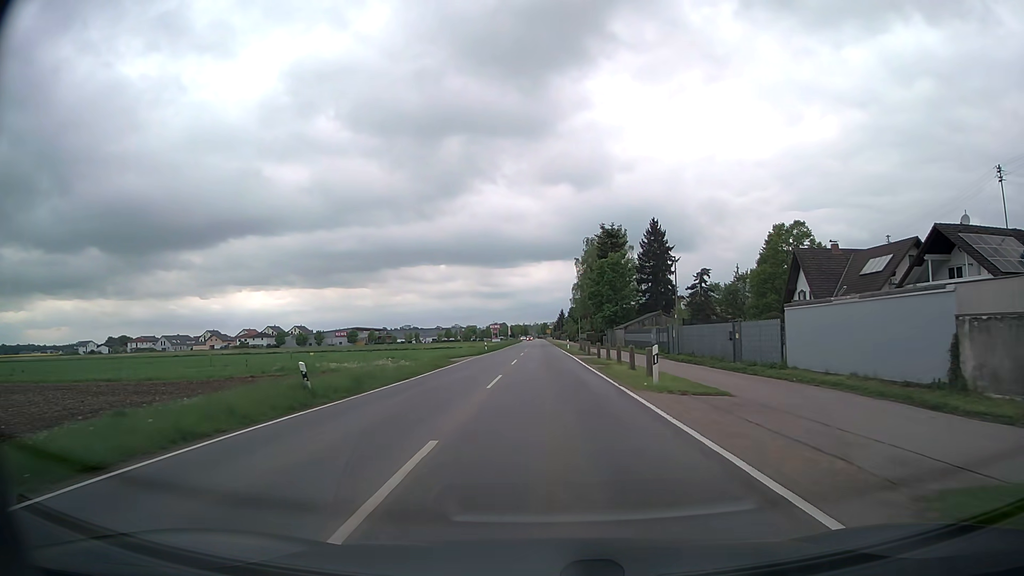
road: tertiary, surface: asphalt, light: Day
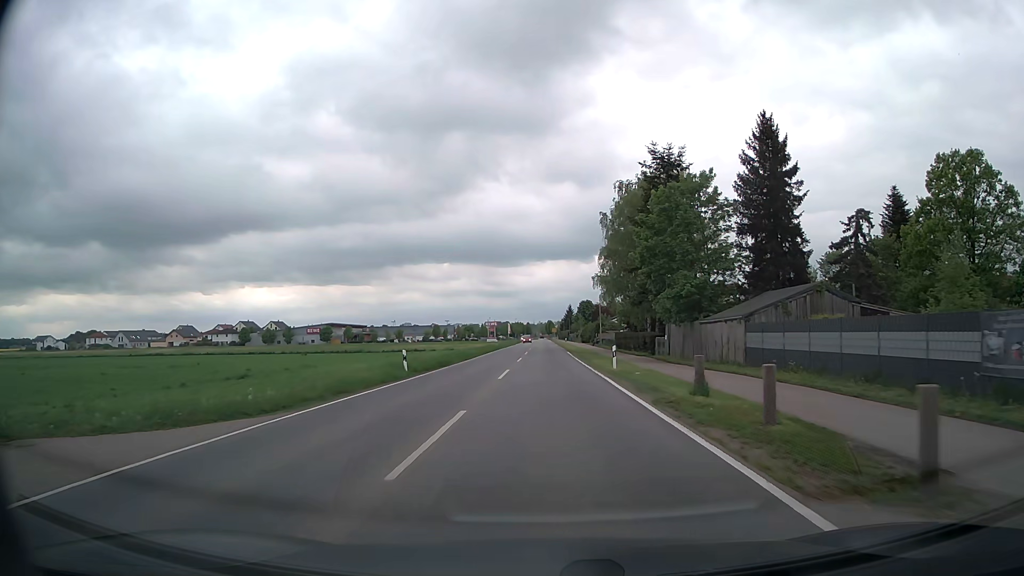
(-0.2, +41.7) m; 0°
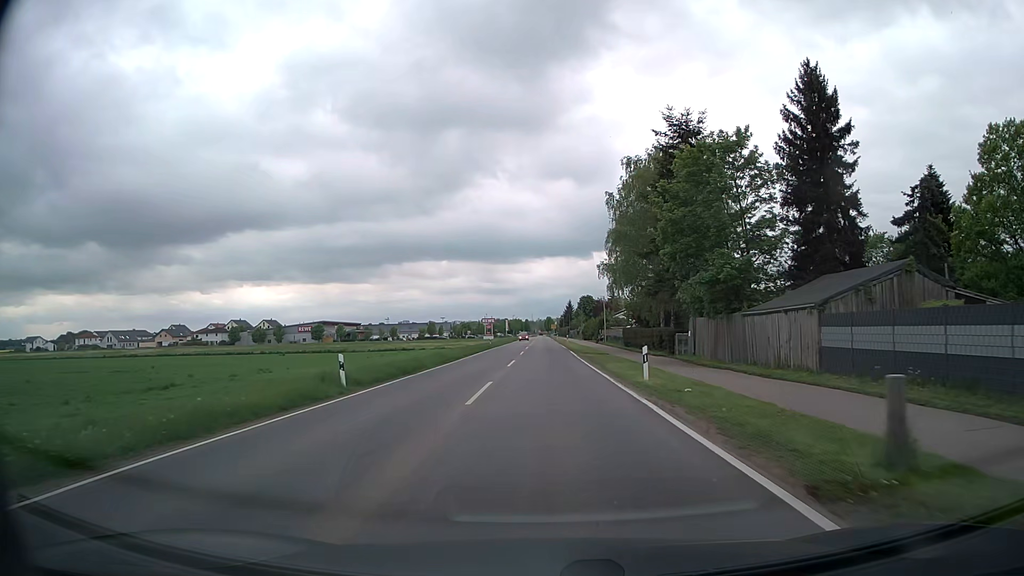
(0.0, +8.5) m; 0°
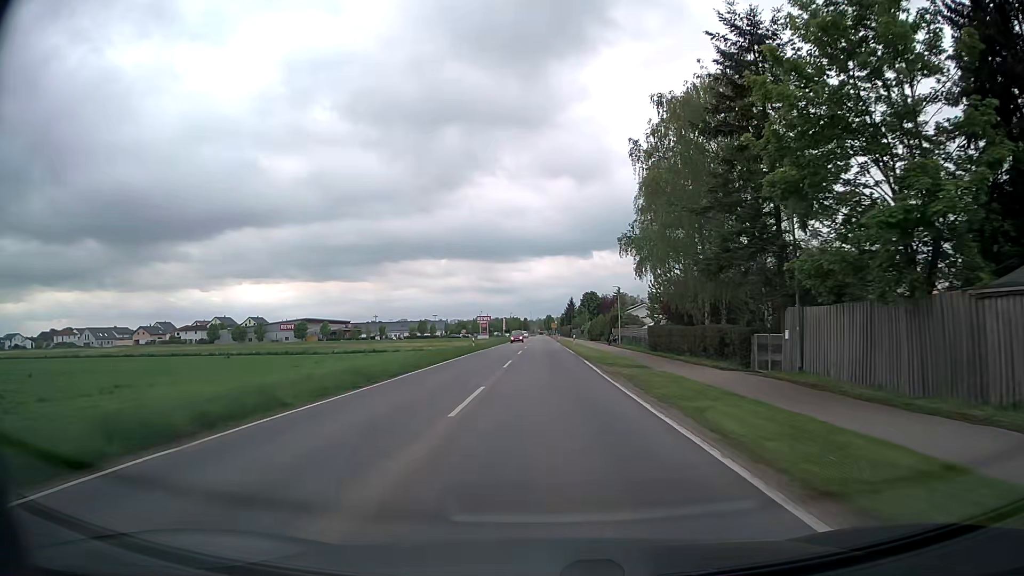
(-0.1, +17.1) m; 0°
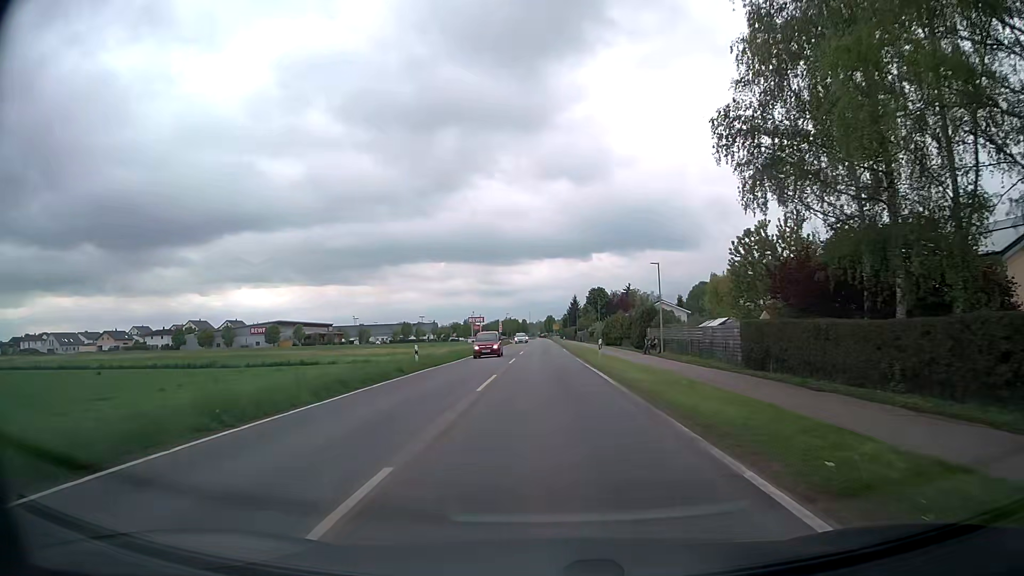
(-0.1, +25.1) m; 0°
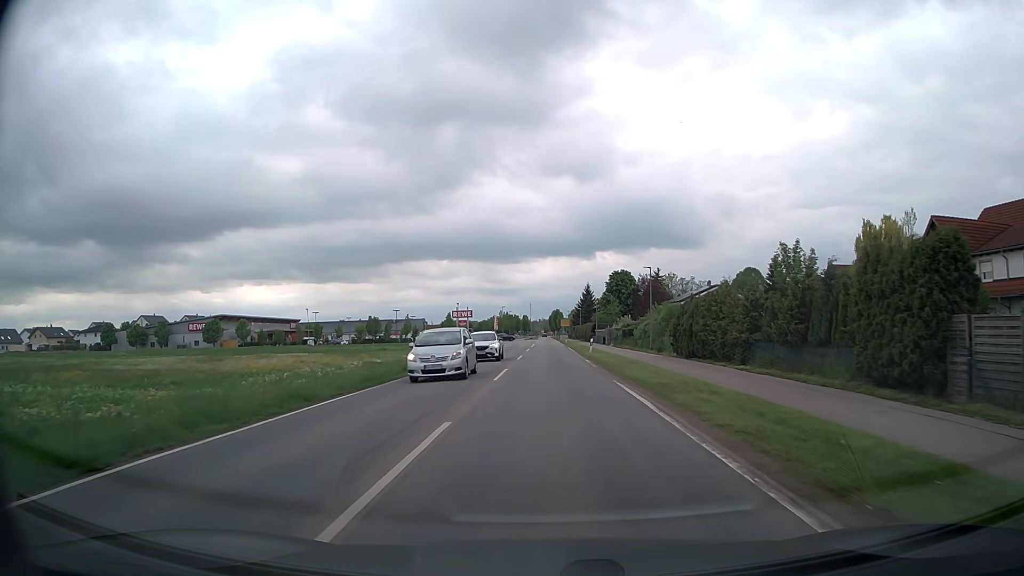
(-0.3, +41.8) m; -1°
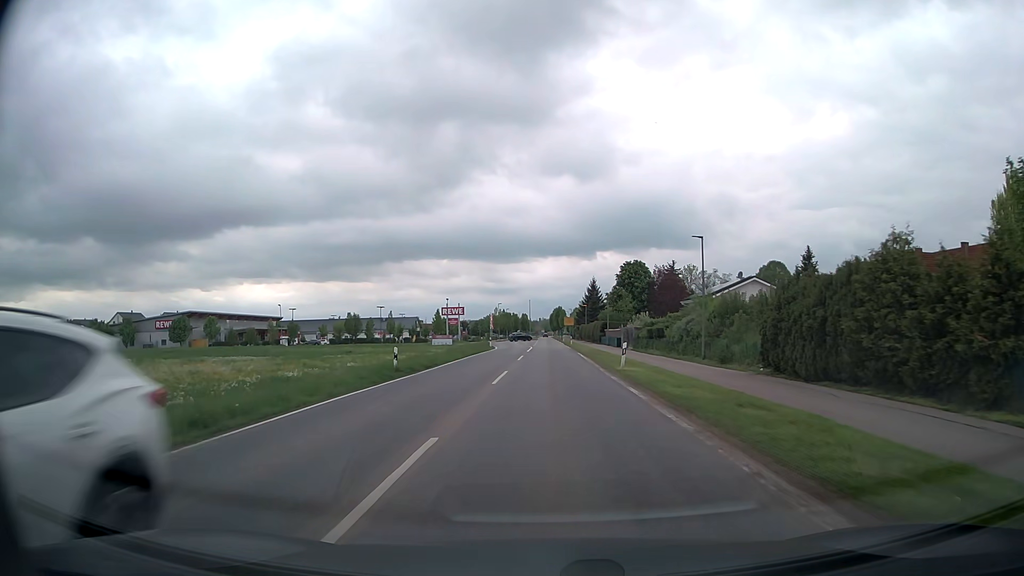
(0.0, +16.6) m; 0°
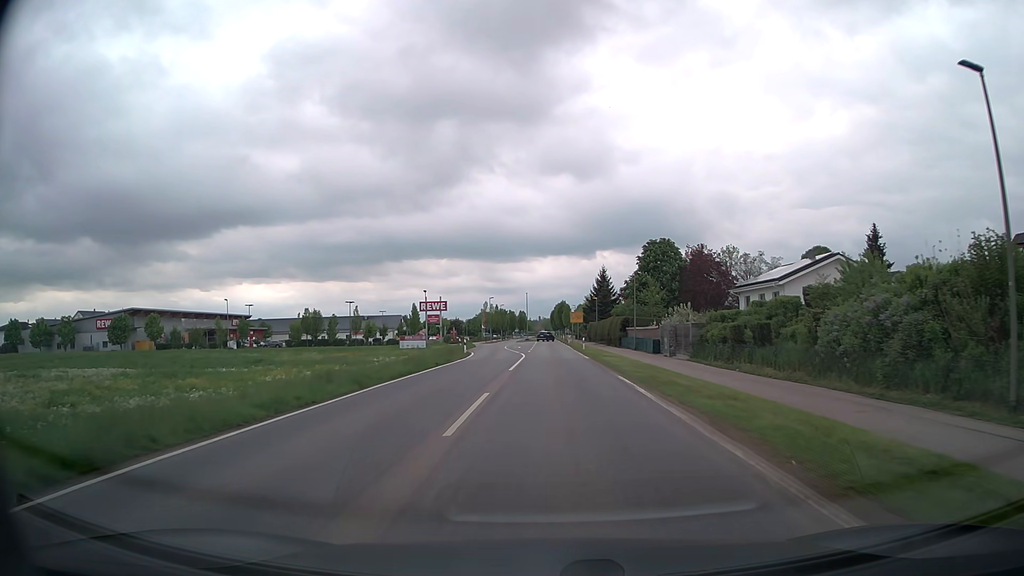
(-0.1, +24.0) m; 0°
(0, +10) (0, +20) (0, +30) (0, +40) (0, +50) (0, +60) (0, +70) (0, +80) (0, +90) (0, +100) m
